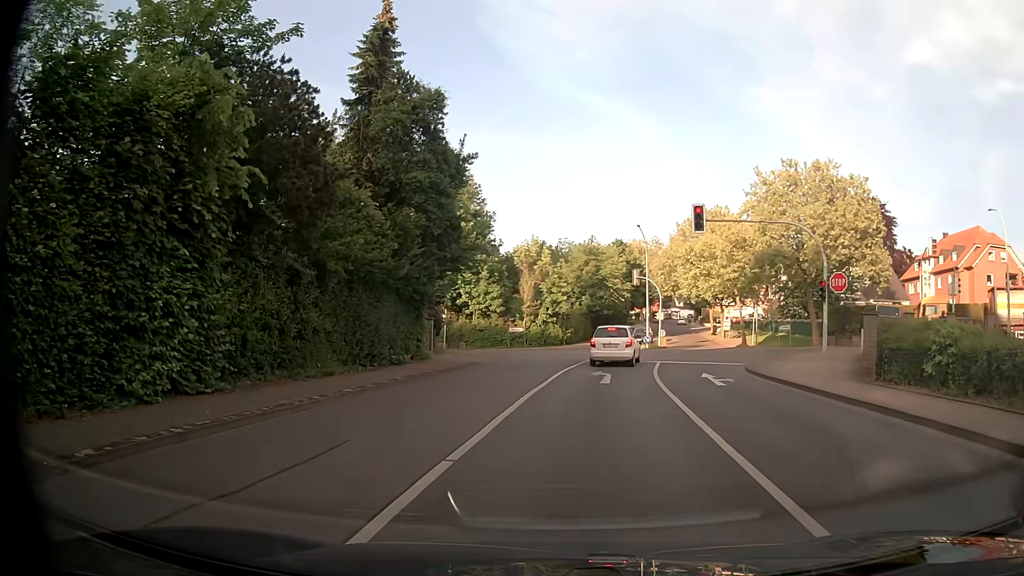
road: residential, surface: asphalt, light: Day
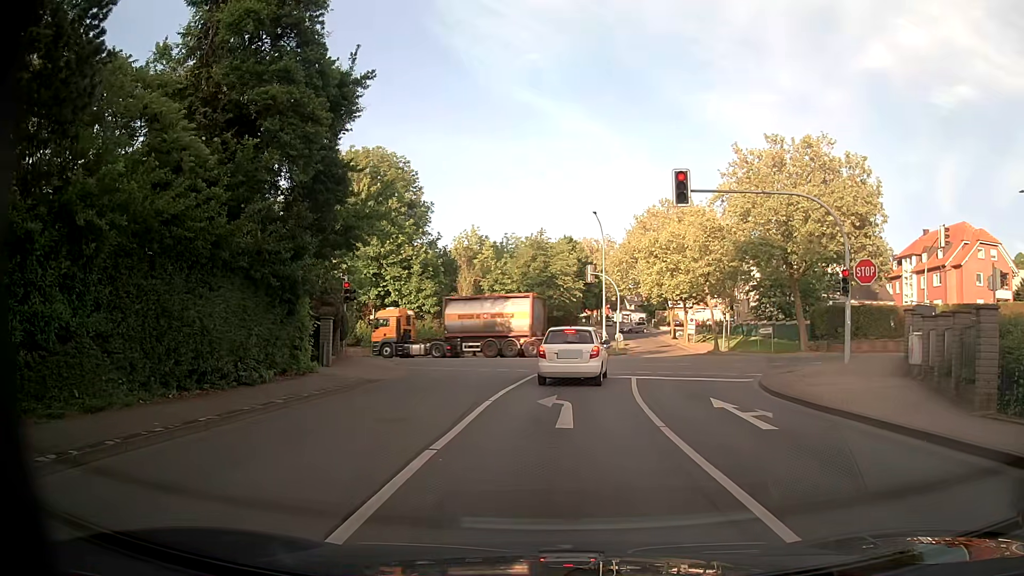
(+0.3, +7.5) m; +5°
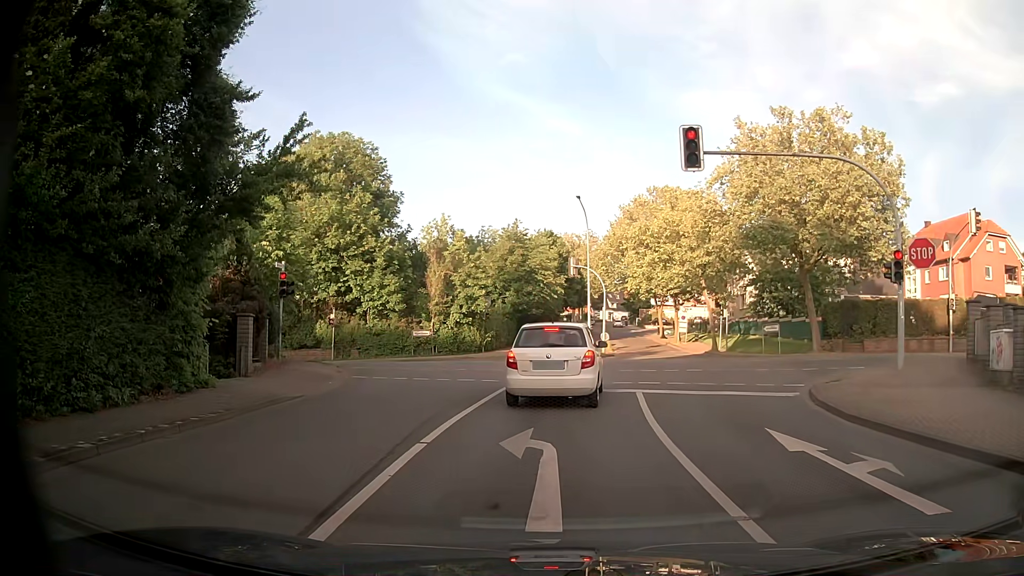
(0.0, +5.1) m; 0°
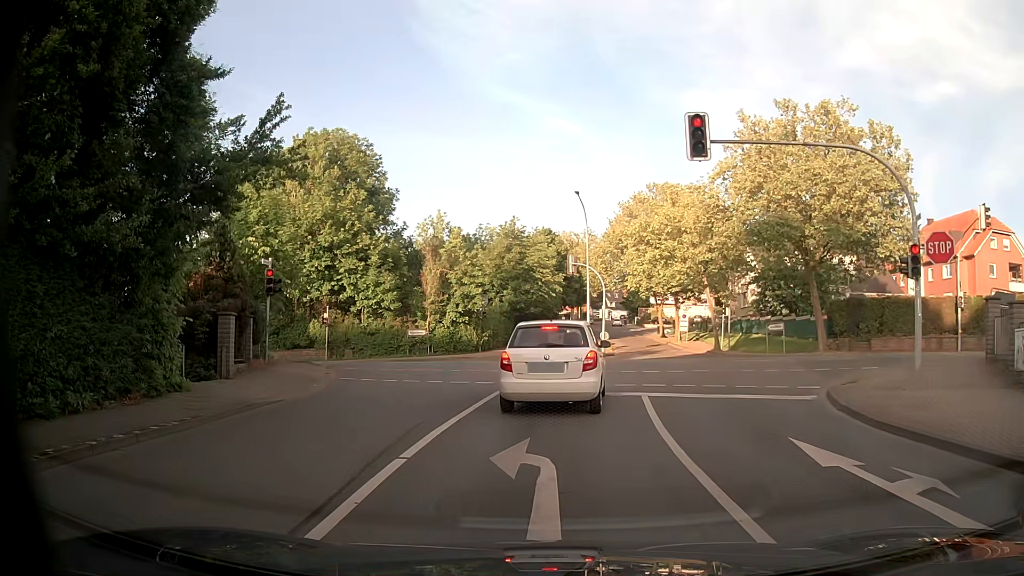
(0.0, +1.1) m; +2°
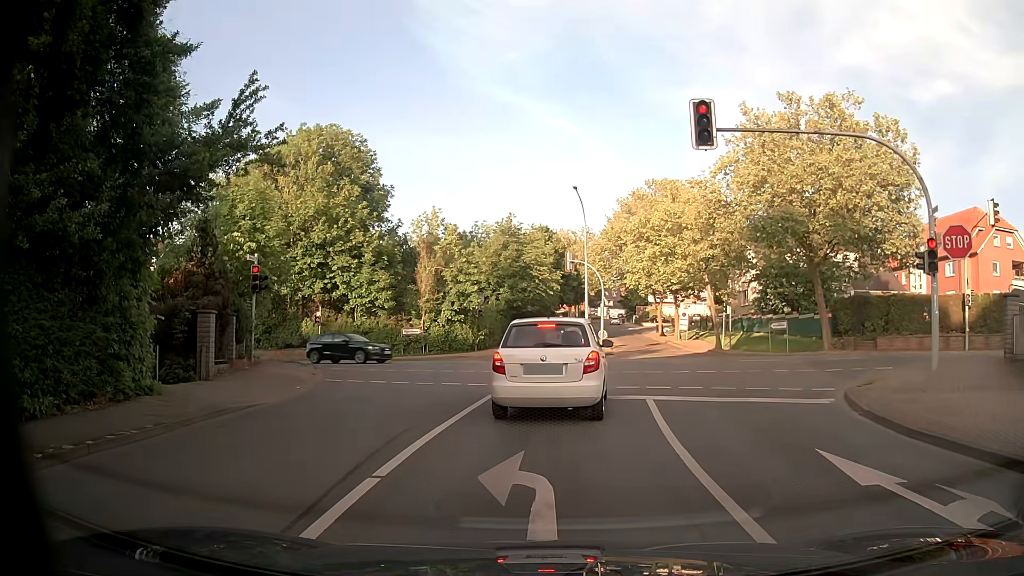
(0.0, +1.0) m; -1°
